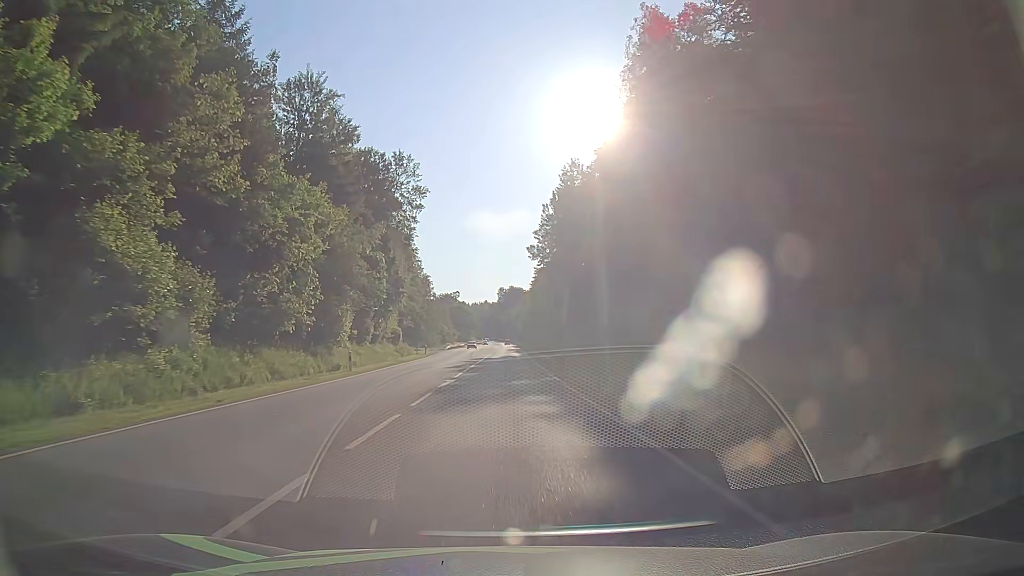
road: secondary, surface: asphalt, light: Day
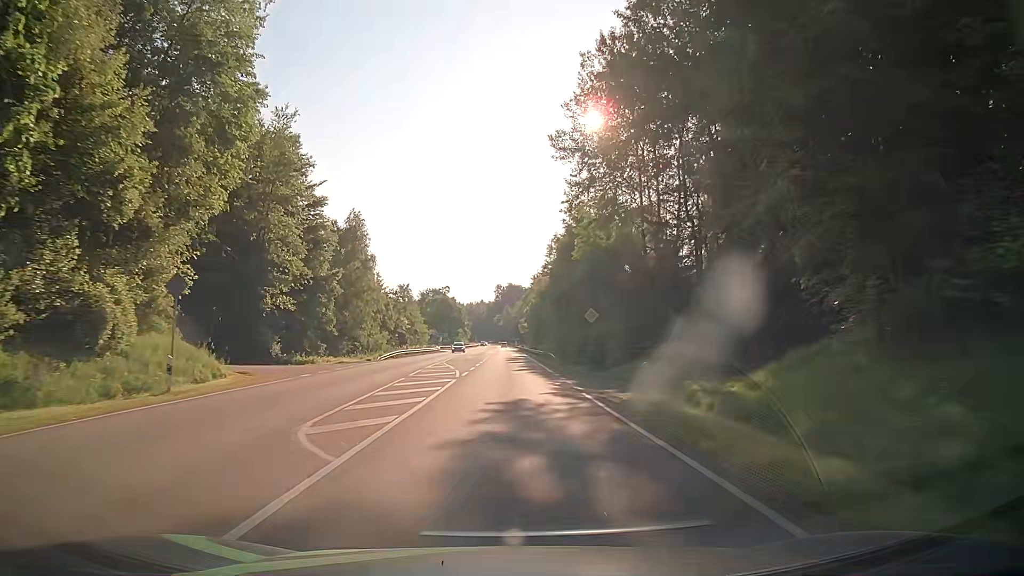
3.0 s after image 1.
(-0.1, +55.4) m; -1°
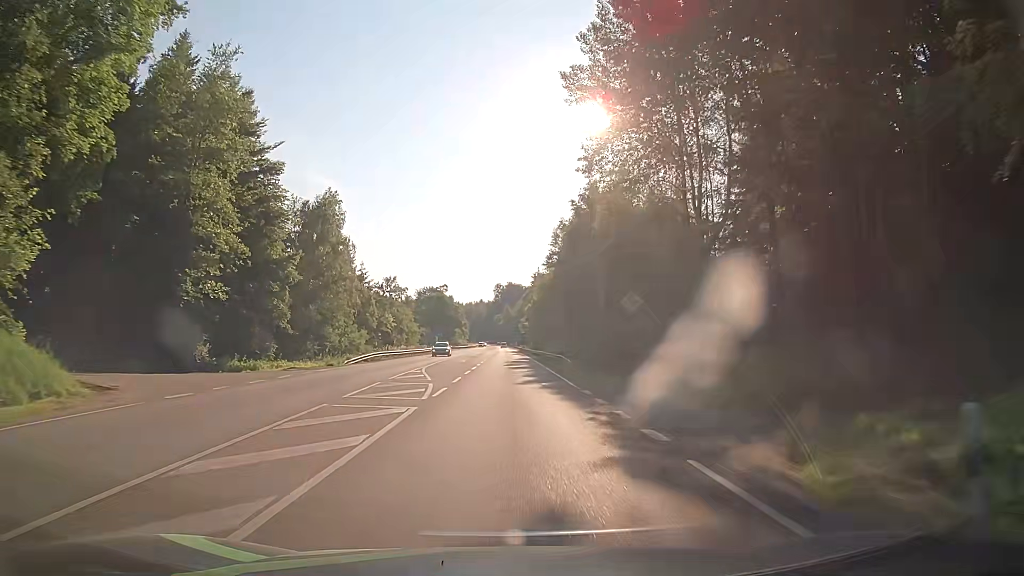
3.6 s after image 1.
(+0.1, +11.1) m; +1°
(0, +10) (0, +20) (0, +30) (0, +40) (0, +50) (0, +60) (0, +70) (0, +80) (0, +90) (0, +100) m
